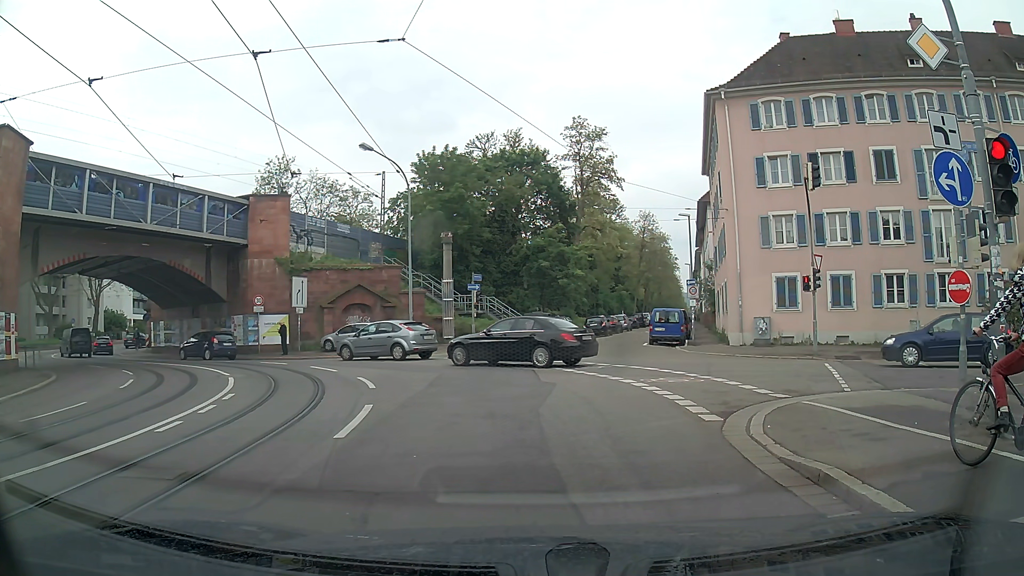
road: primary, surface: asphalt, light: Day
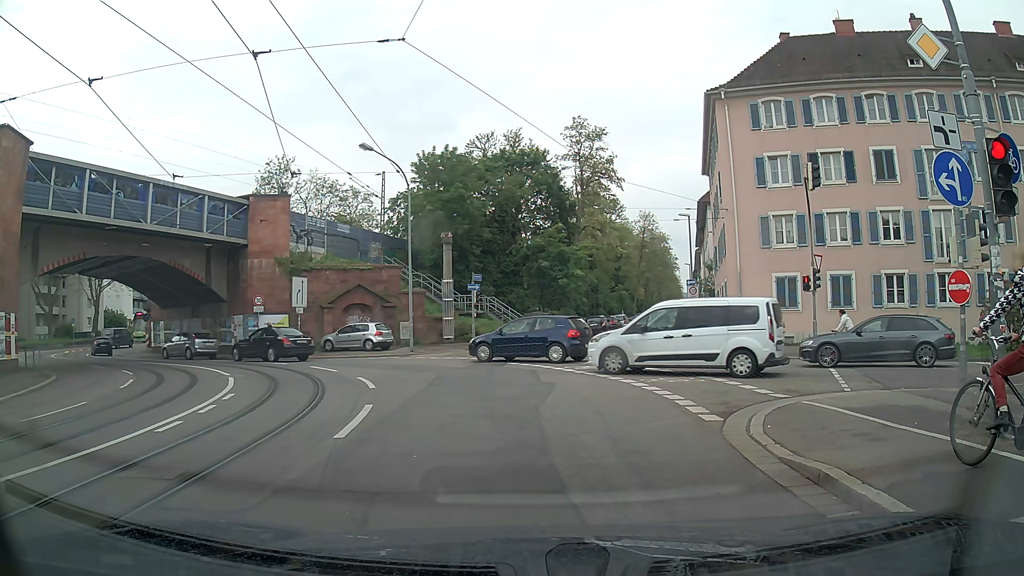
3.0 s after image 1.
(0.0, 0.0) m; 0°
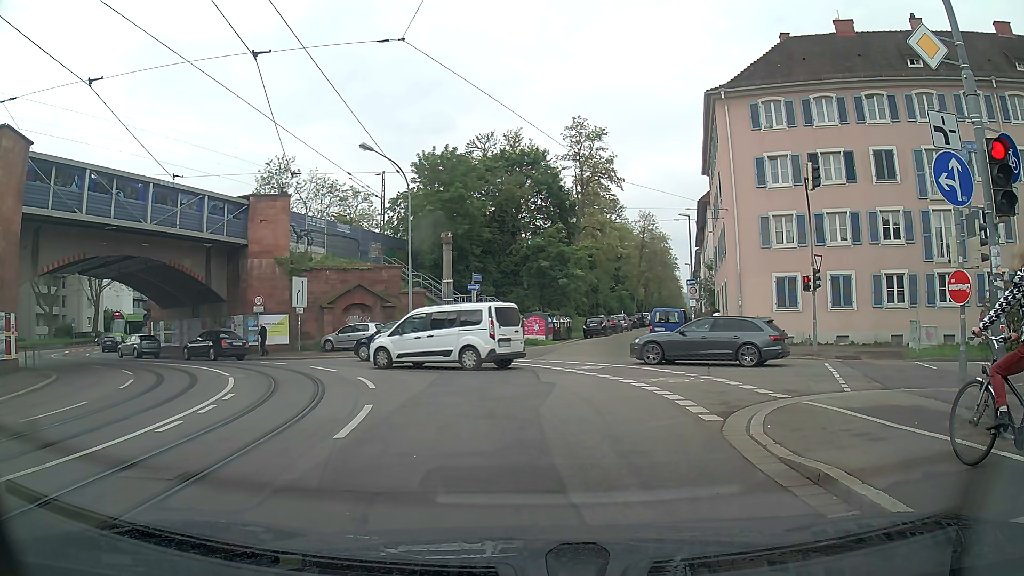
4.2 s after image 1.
(0.0, 0.0) m; 0°
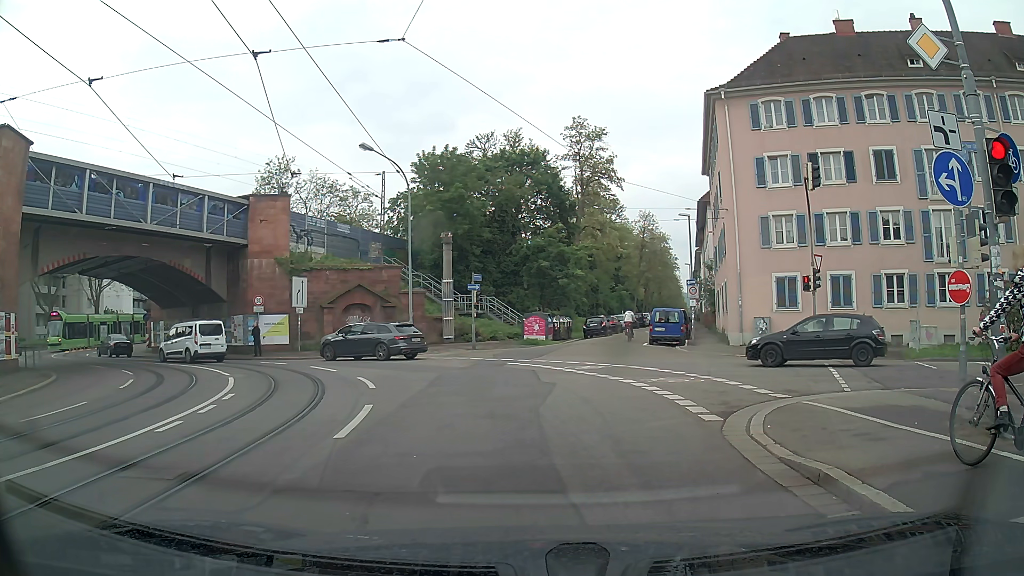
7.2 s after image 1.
(0.0, 0.0) m; 0°
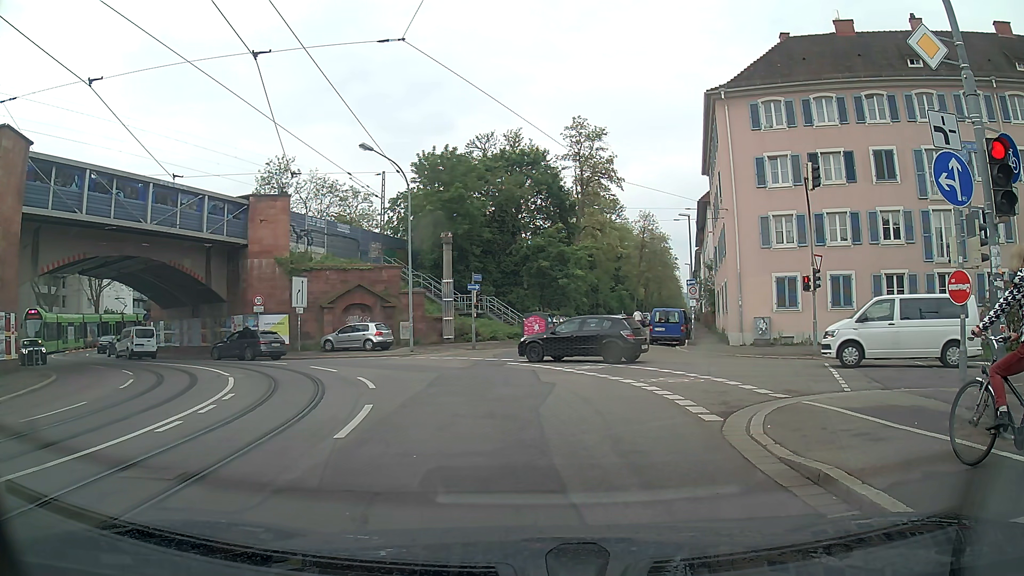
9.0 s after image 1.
(0.0, 0.0) m; 0°
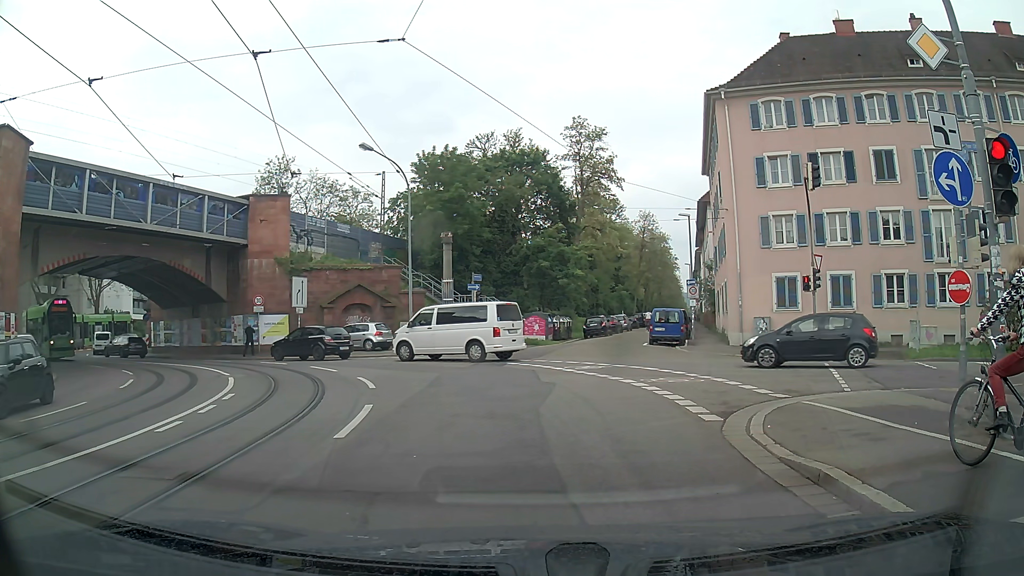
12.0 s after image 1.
(0.0, 0.0) m; 0°
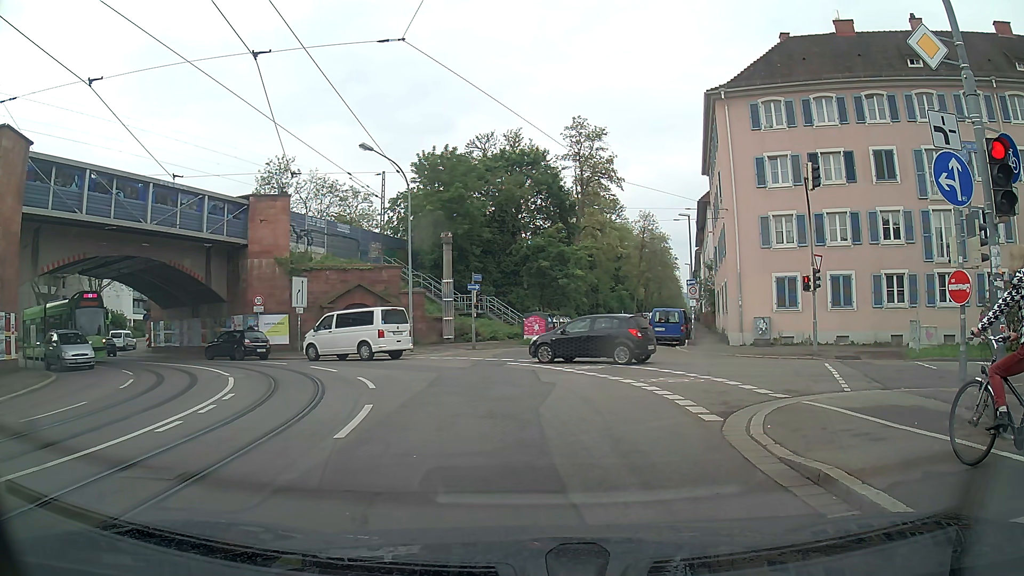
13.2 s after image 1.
(0.0, 0.0) m; 0°
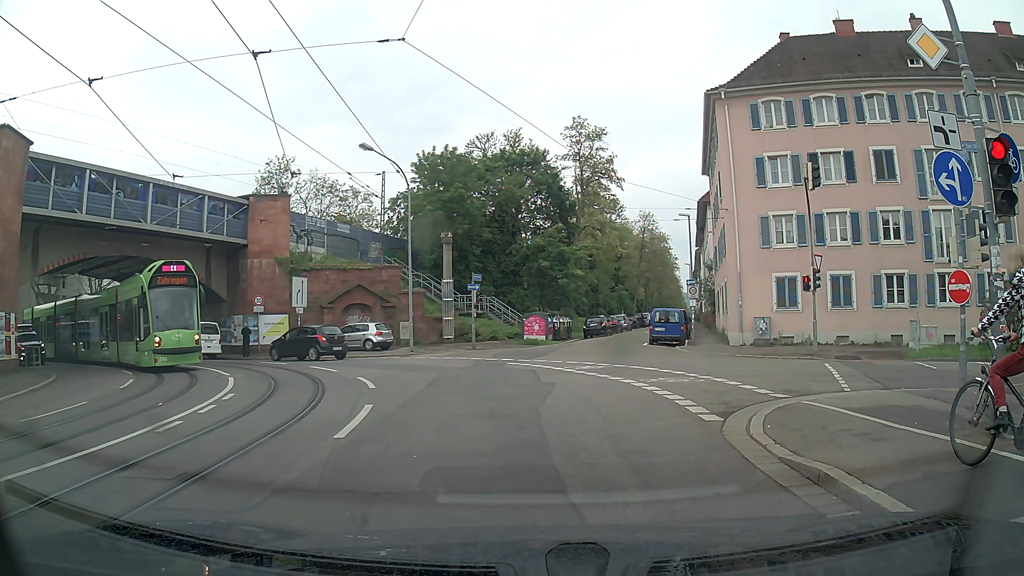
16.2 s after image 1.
(0.0, 0.0) m; 0°
(0, +10) (-2, +20) (-8, +28) (-16, +34) (-24, +39) (-32, +46) (-36, +55) (-37, +64) (-37, +74) (-35, +84) m
